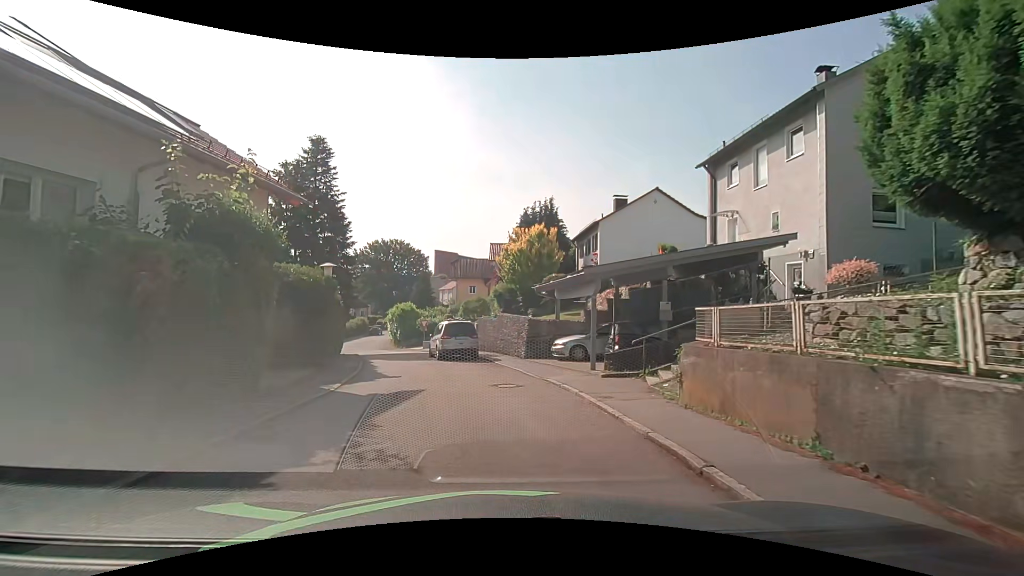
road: residential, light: Day
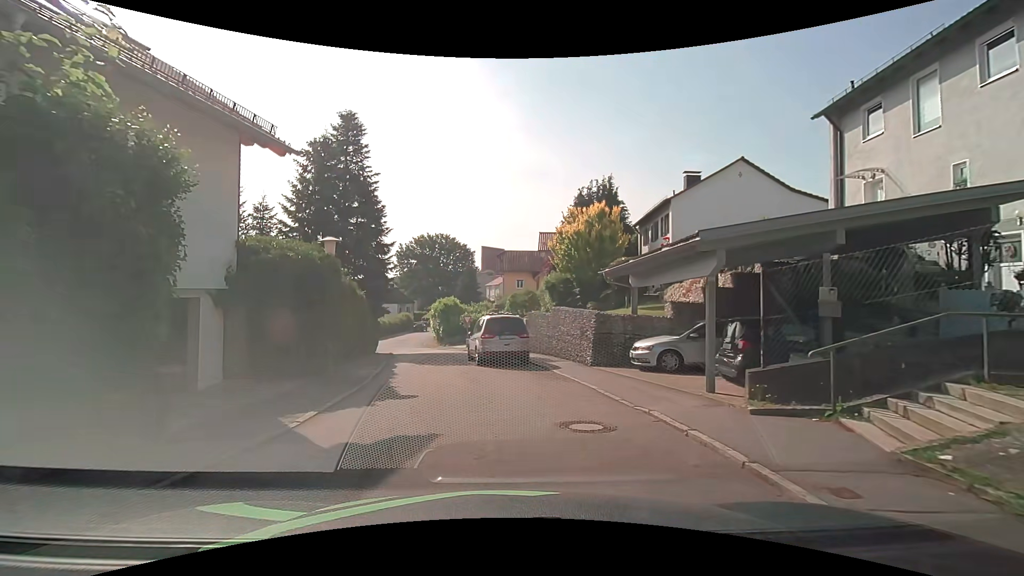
(-0.1, +5.2) m; -5°
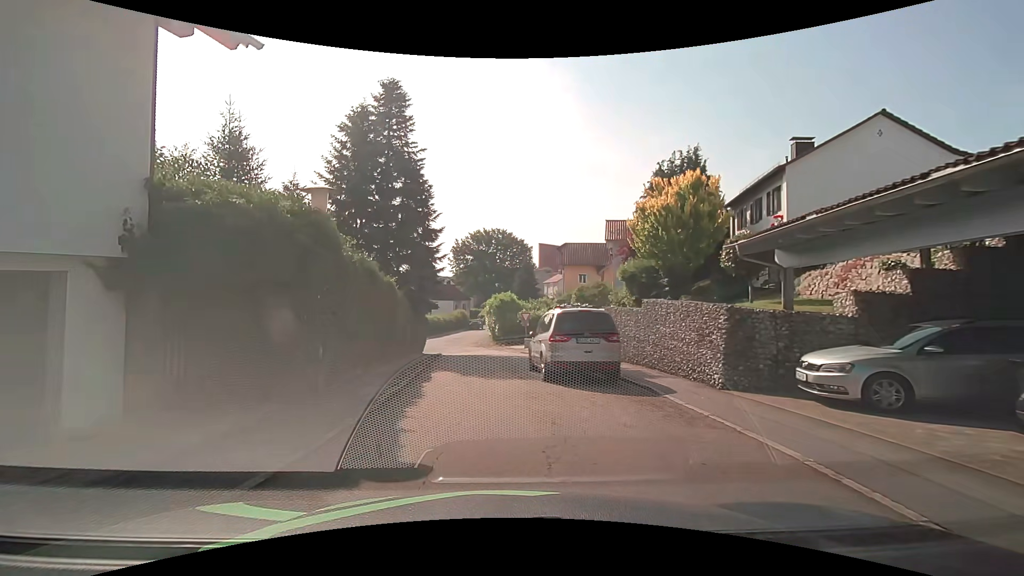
(-0.3, +5.4) m; -7°
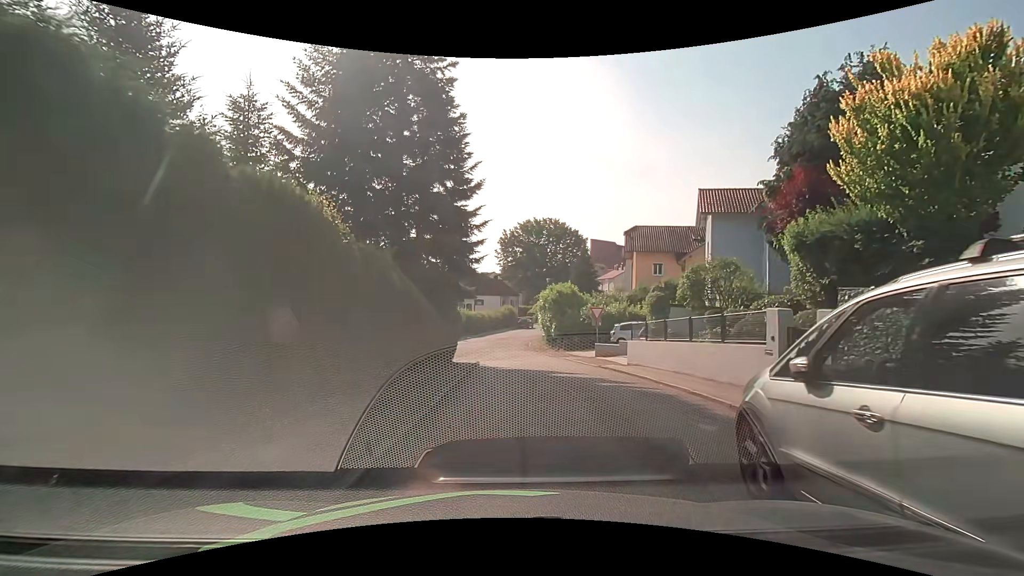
(-0.6, +10.7) m; -5°
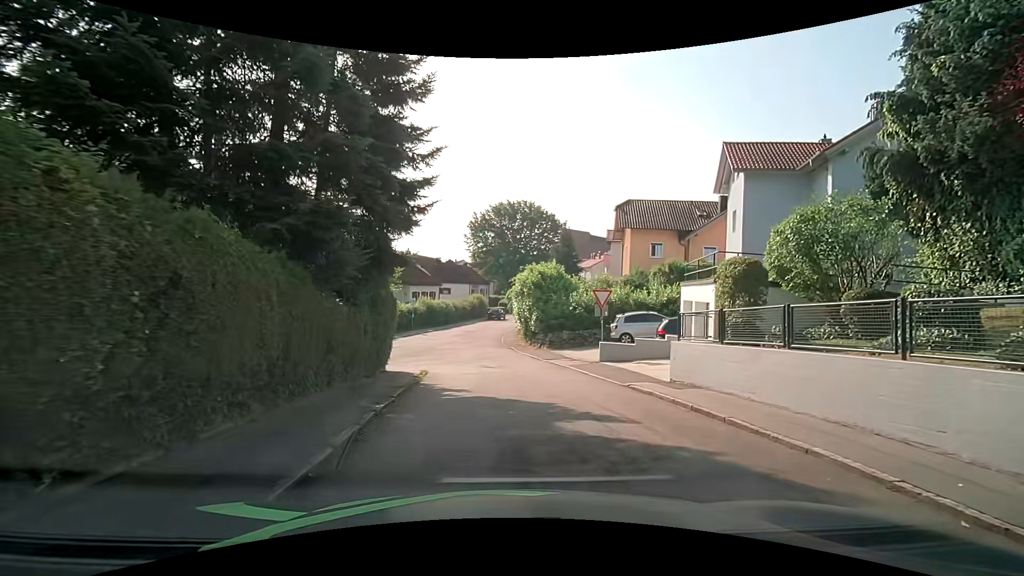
(+0.2, +9.0) m; +4°
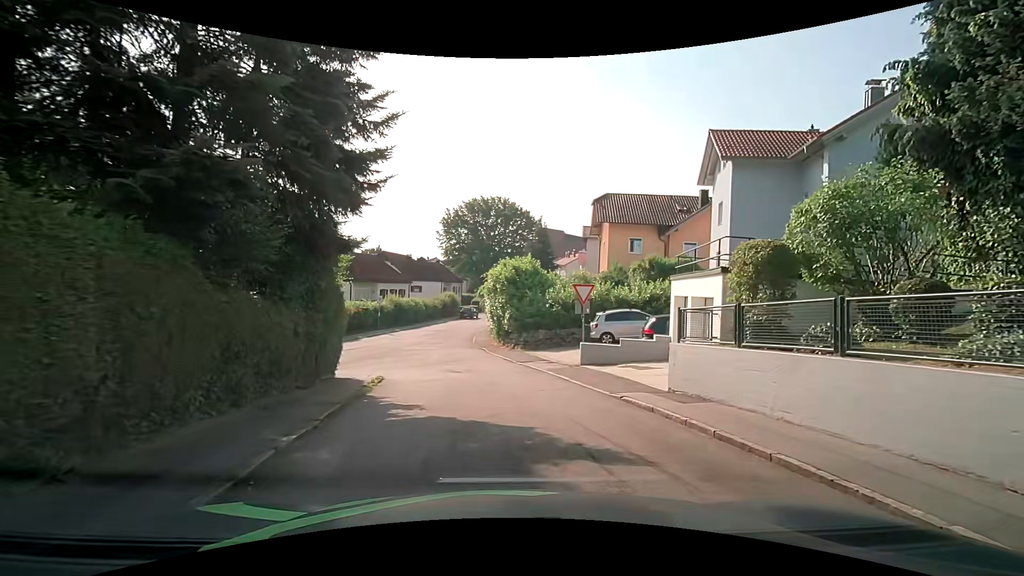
(0.0, +2.3) m; +4°
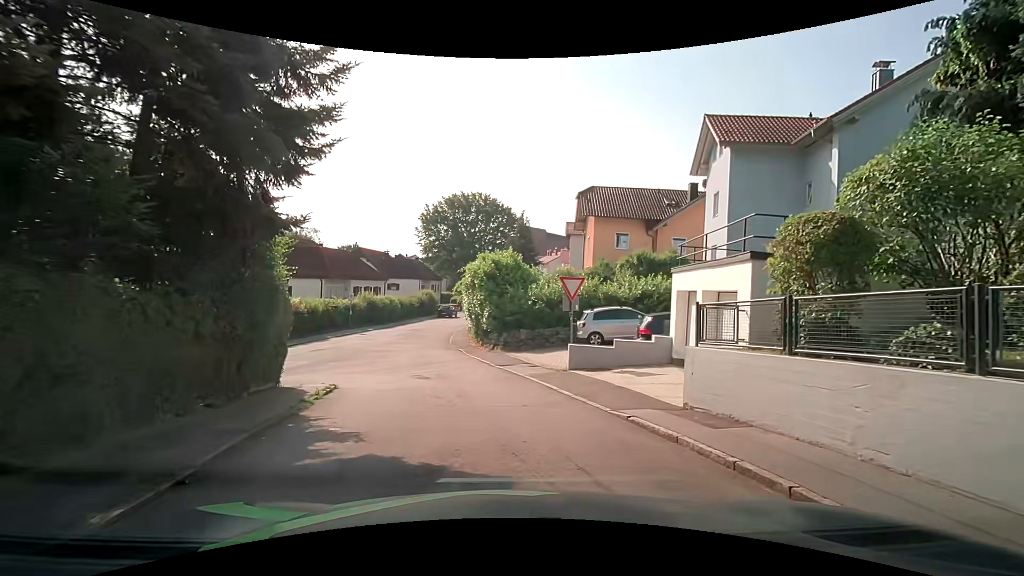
(0.0, +2.3) m; +1°
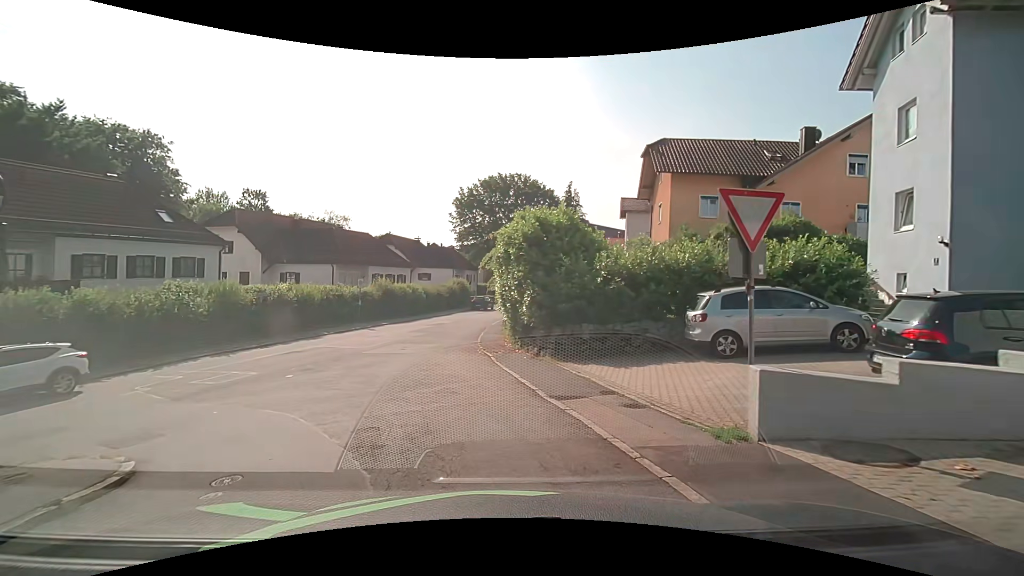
(-0.2, +9.2) m; -4°
